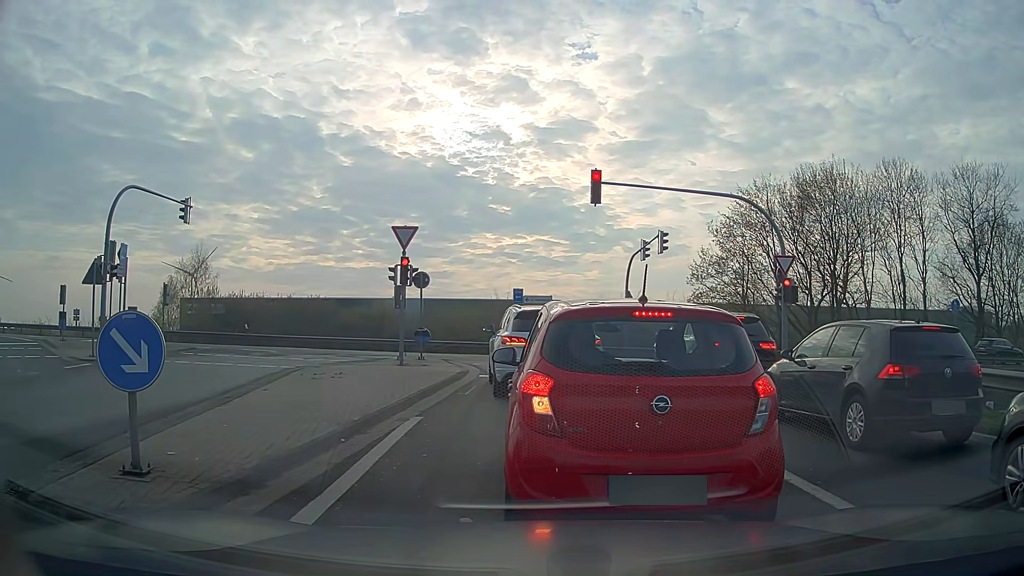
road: motorway_link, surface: asphalt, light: Day
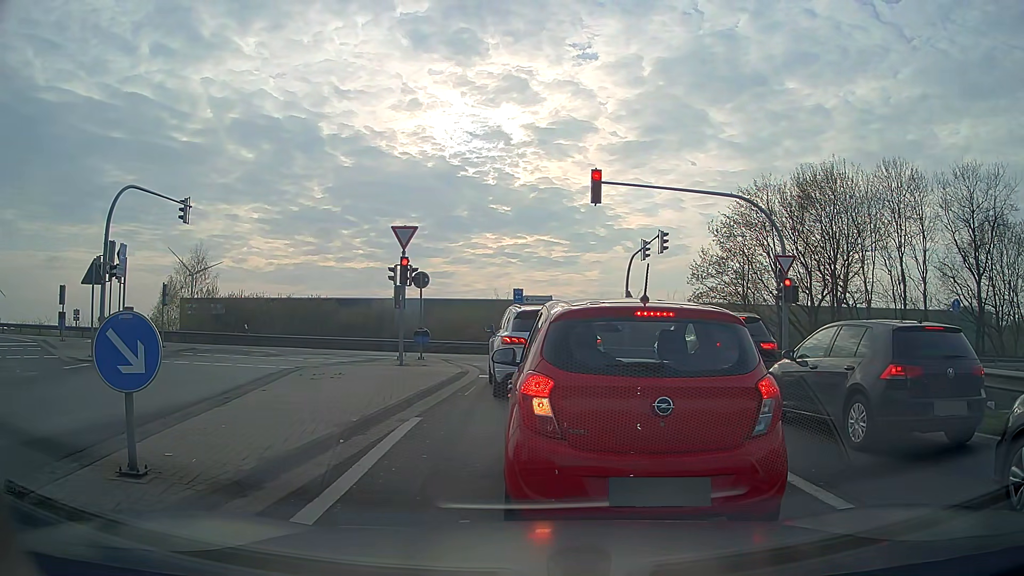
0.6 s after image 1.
(0.0, +0.1) m; 0°
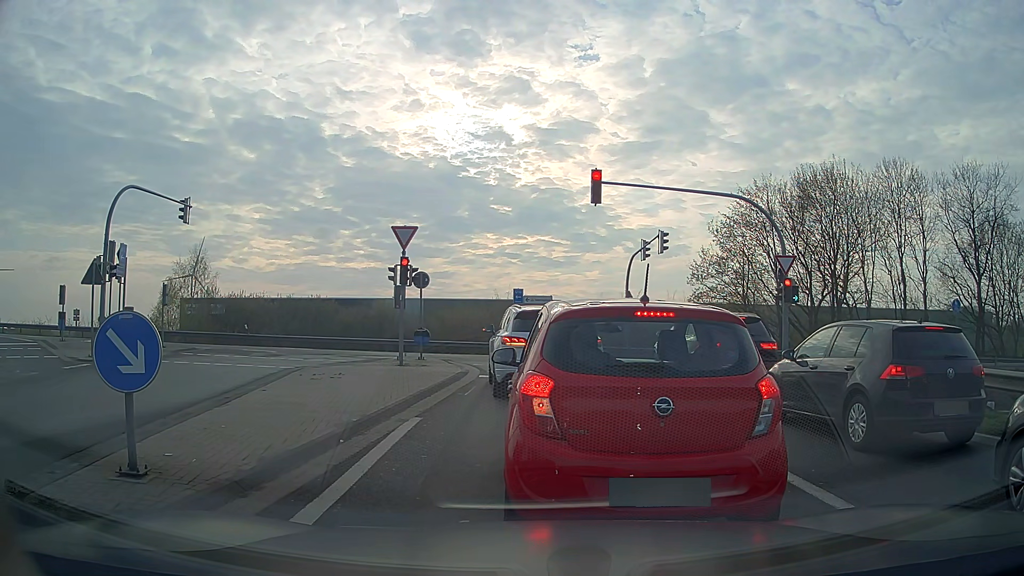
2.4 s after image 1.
(0.0, +0.1) m; 0°
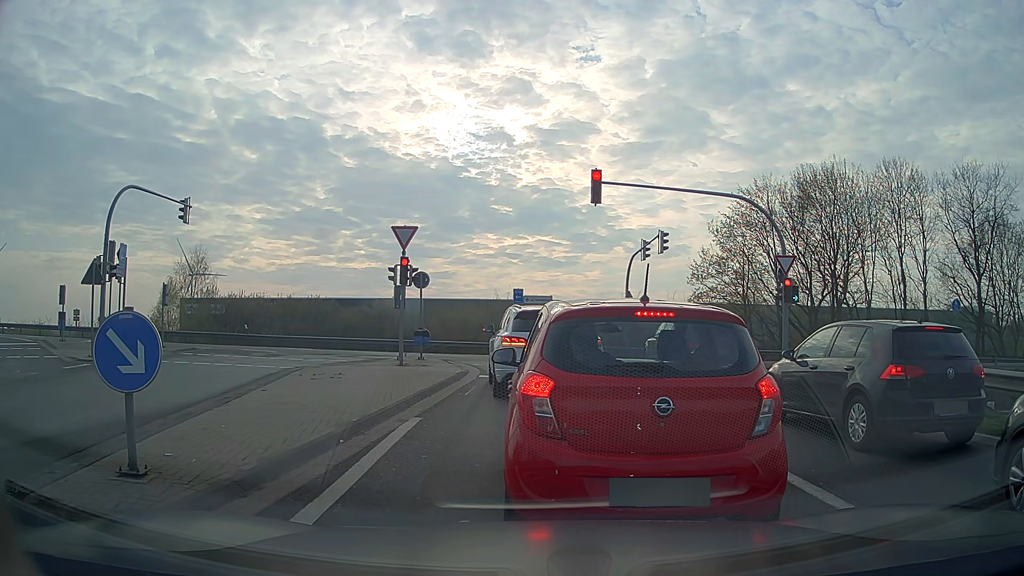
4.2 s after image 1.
(0.0, 0.0) m; 0°
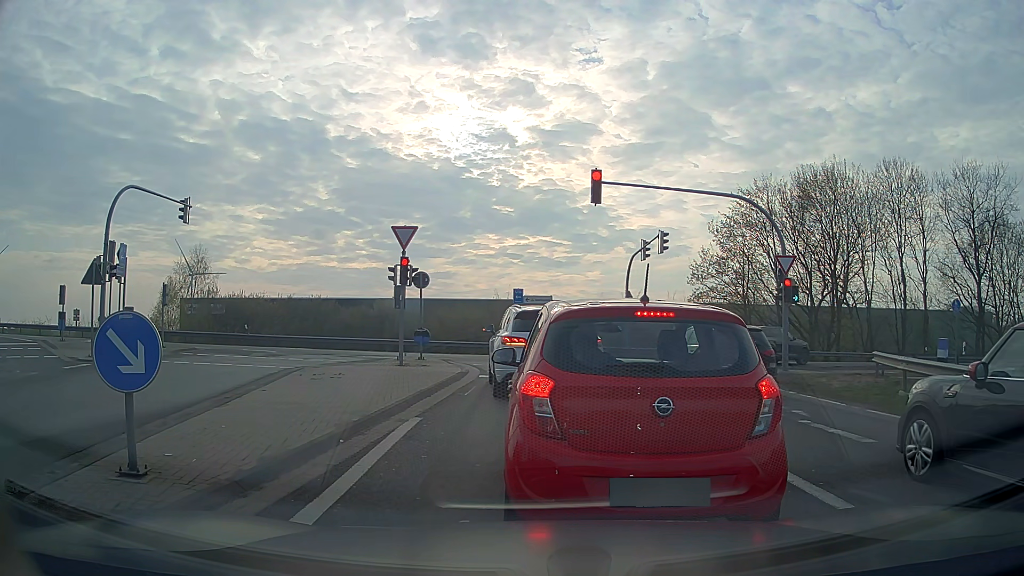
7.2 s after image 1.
(0.0, 0.0) m; 0°
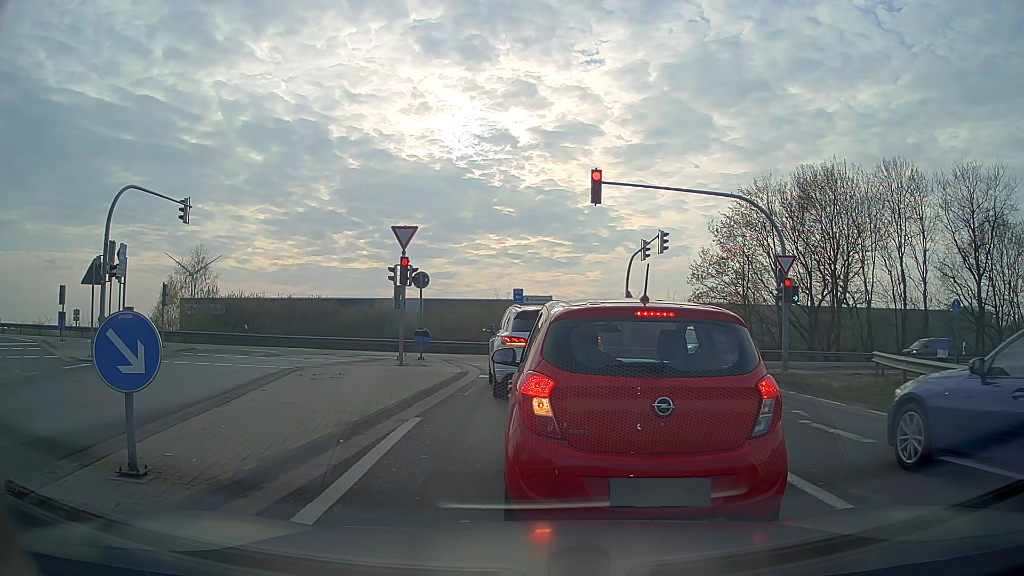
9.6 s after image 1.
(0.0, 0.0) m; 0°
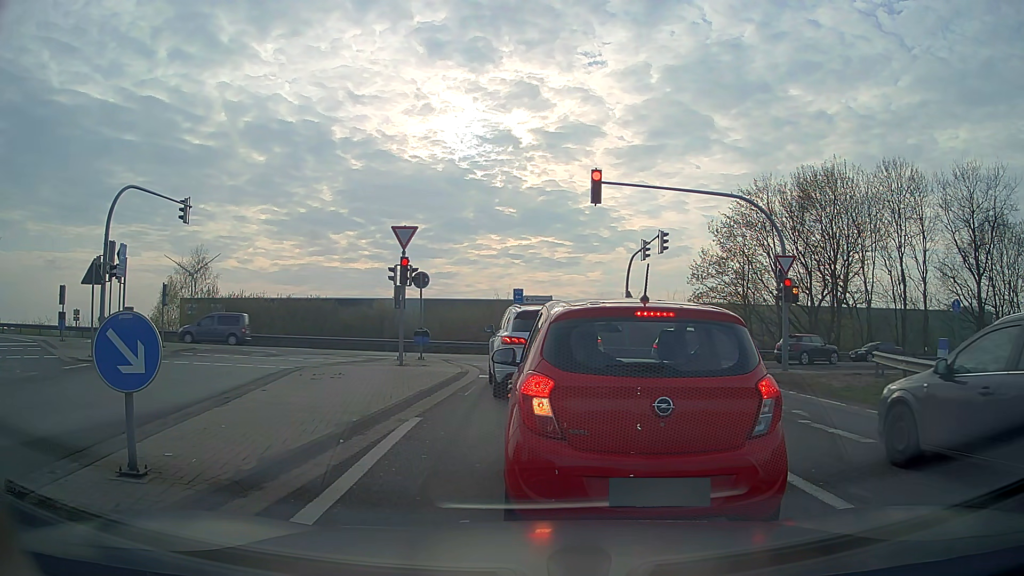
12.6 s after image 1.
(0.0, 0.0) m; 0°
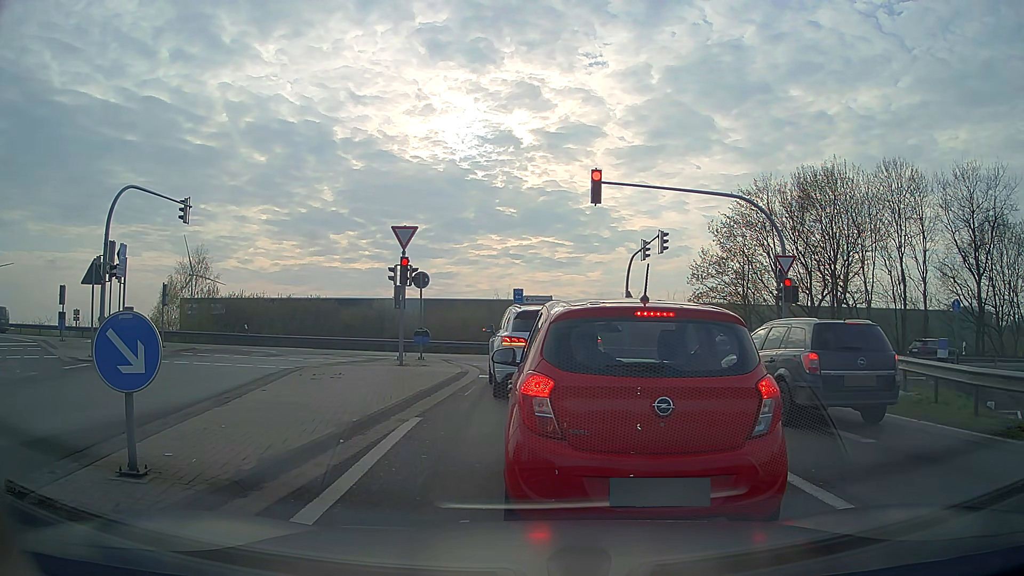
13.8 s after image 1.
(0.0, 0.0) m; 0°
(0, +10) (0, +20) (-2, +29) (-10, +35) (-20, +36) (-30, +35) (-40, +34) (-50, +33) (-60, +31) (-70, +30) m
